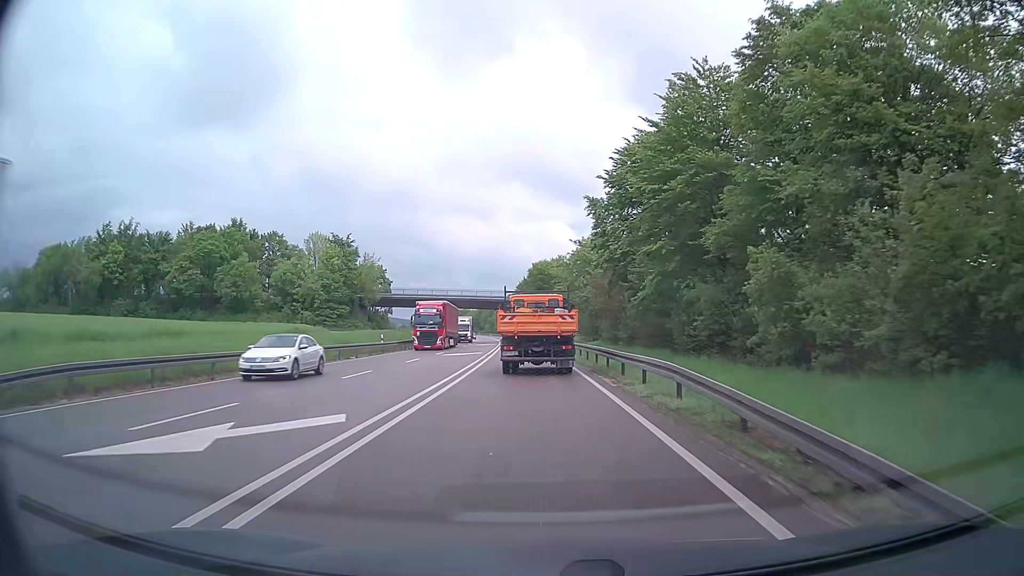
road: primary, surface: asphalt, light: Day
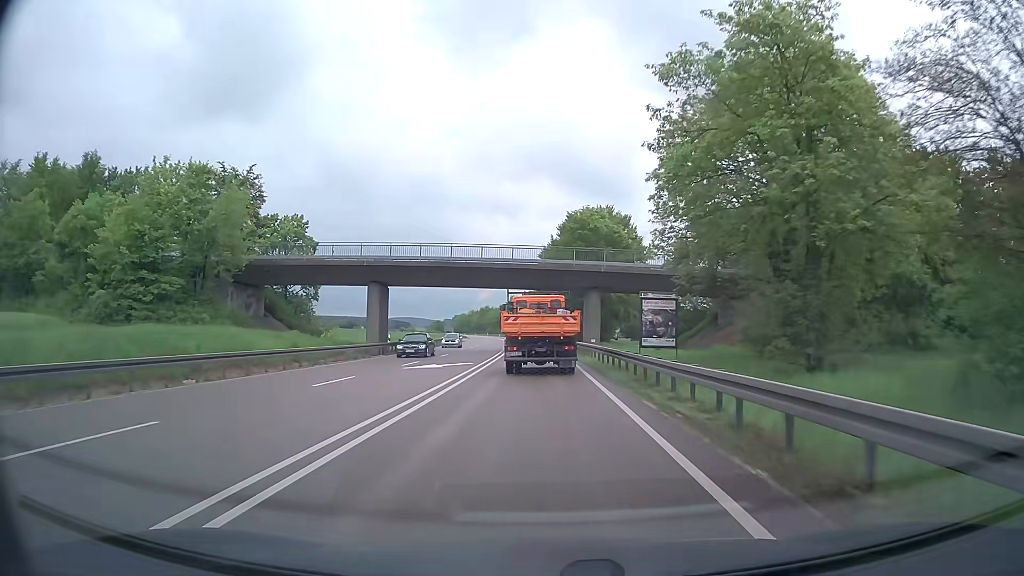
(-1.7, +51.6) m; -4°
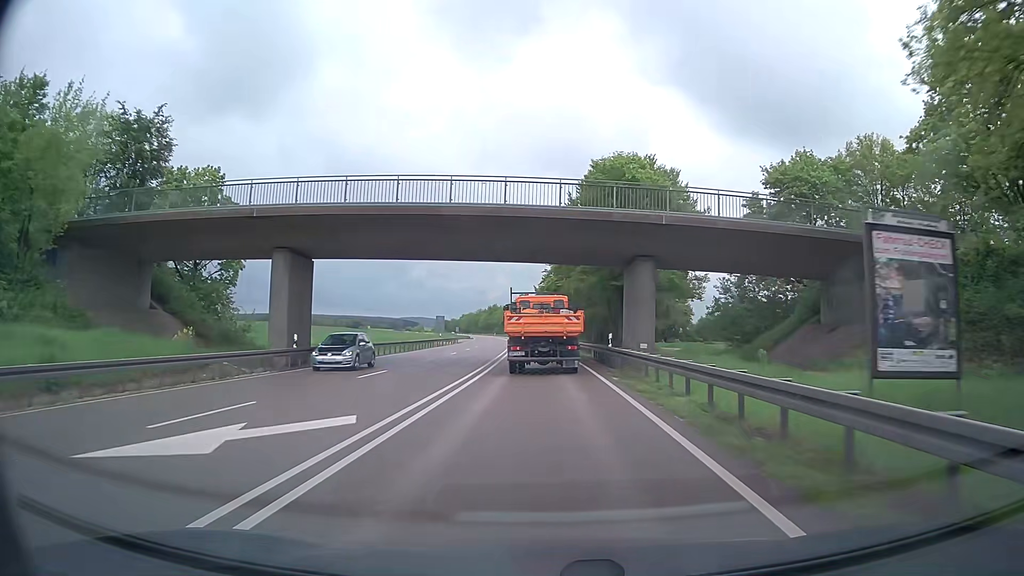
(-0.1, +20.8) m; -1°
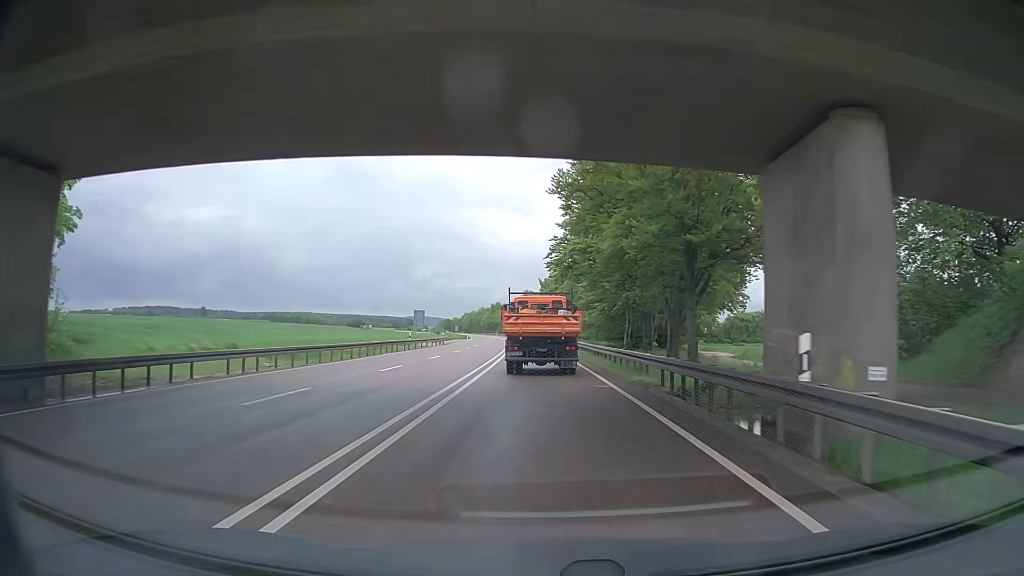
(-0.1, +21.0) m; 0°
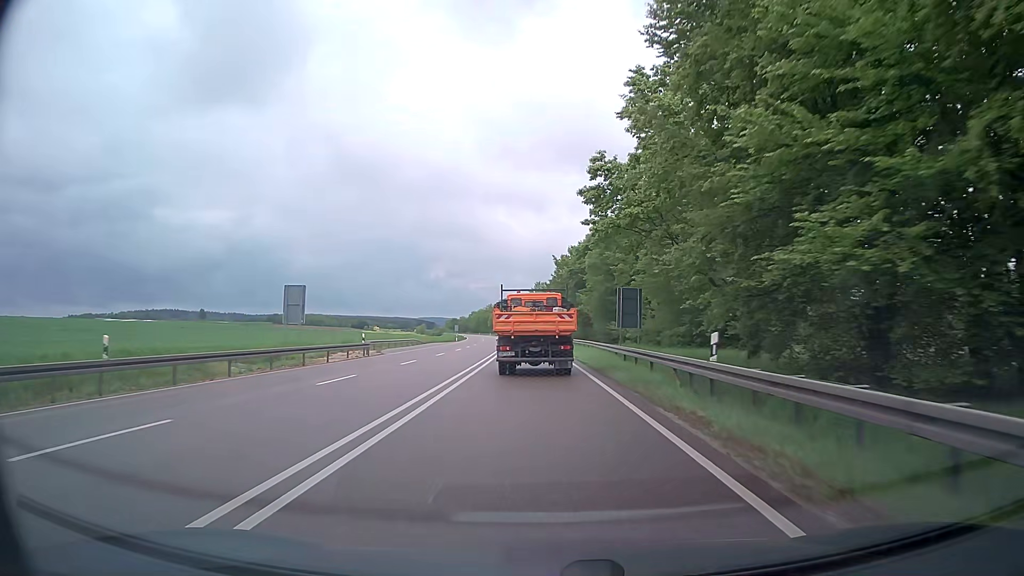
(-0.1, +42.9) m; -2°
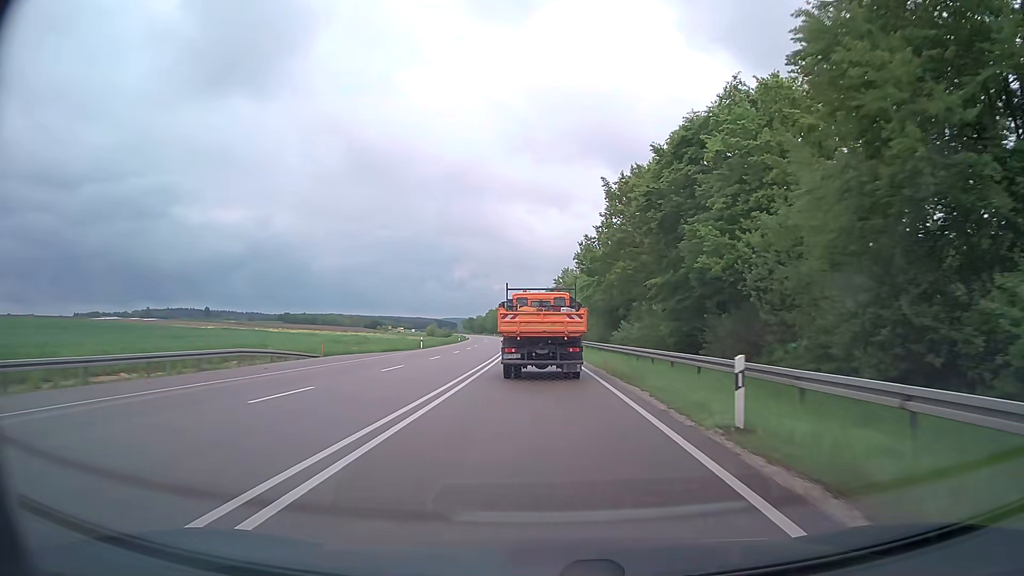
(-0.4, +53.3) m; -2°
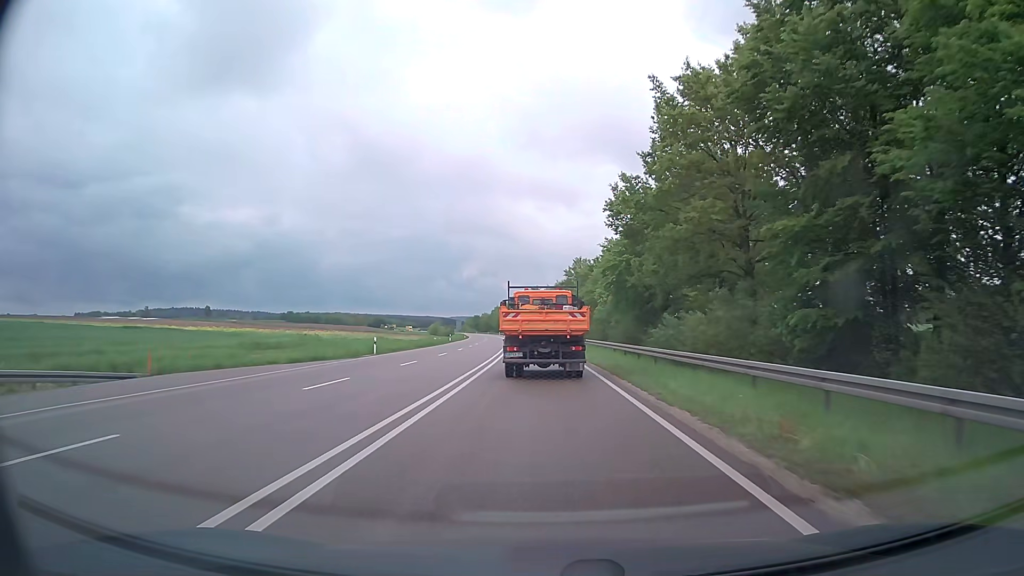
(-0.1, +21.0) m; -1°
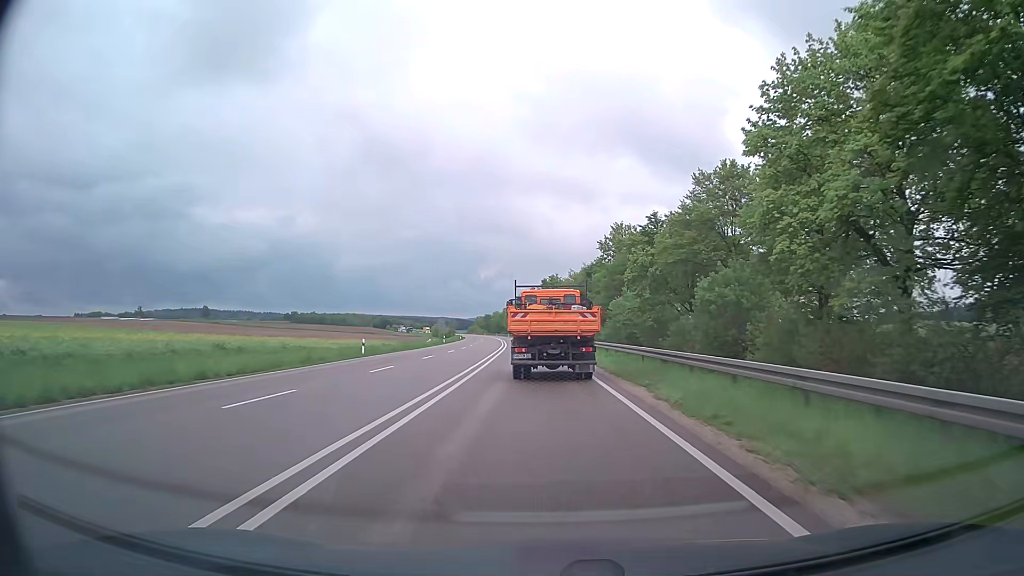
(-0.5, +52.6) m; -1°
(0, +10) (0, +20) (0, +30) (0, +40) (-1, +50) (-1, +60) (-2, +70) (-2, +80) (-3, +90) (-3, +100) m
